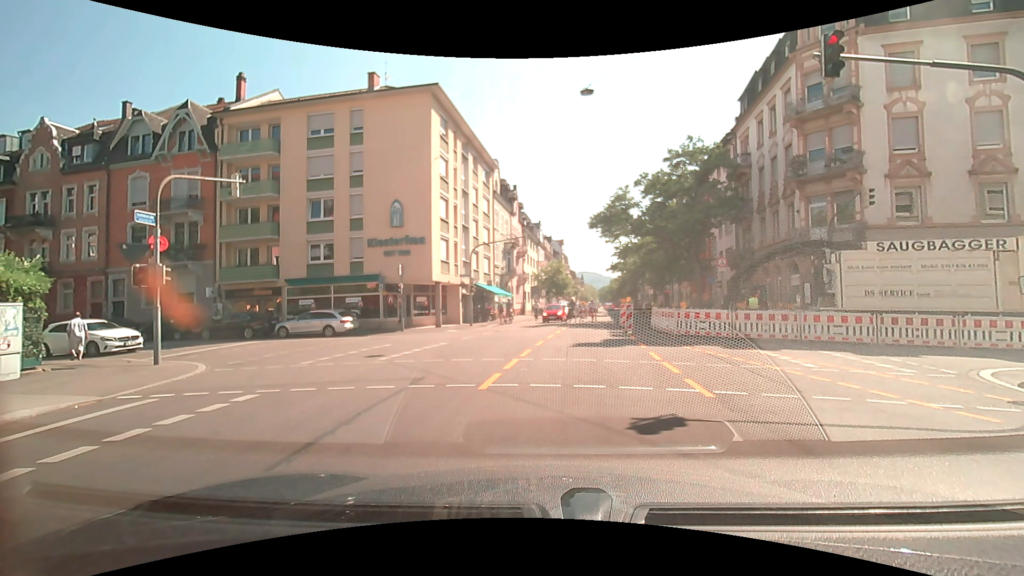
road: secondary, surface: asphalt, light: Day
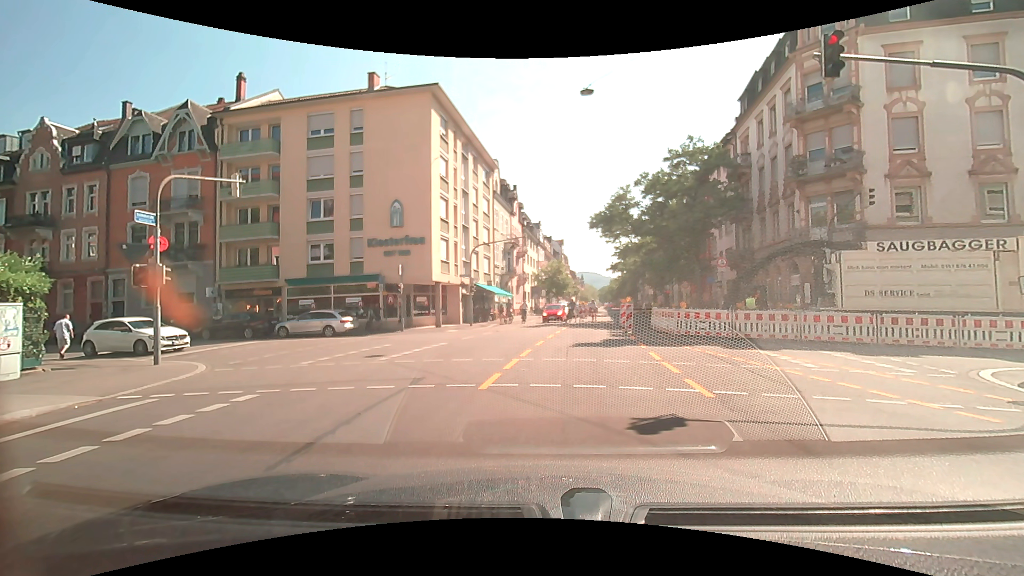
(0.0, 0.0) m; 0°
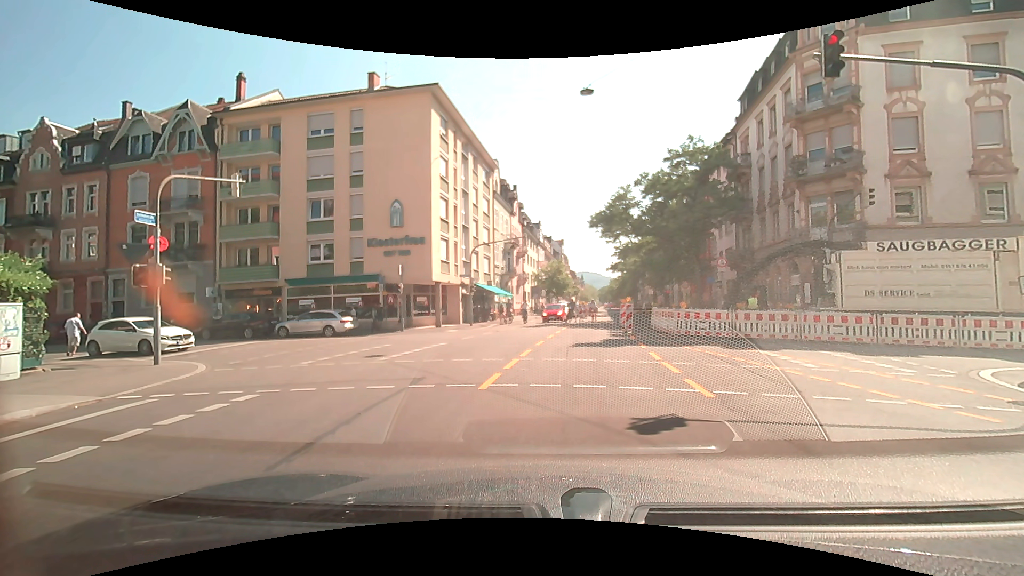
(0.0, 0.0) m; 0°
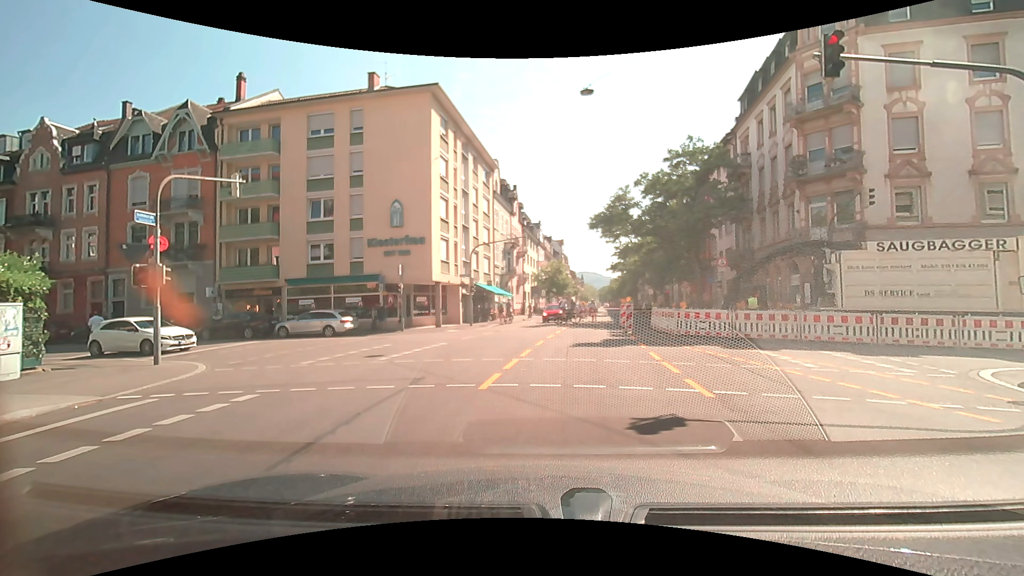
(0.0, 0.0) m; 0°
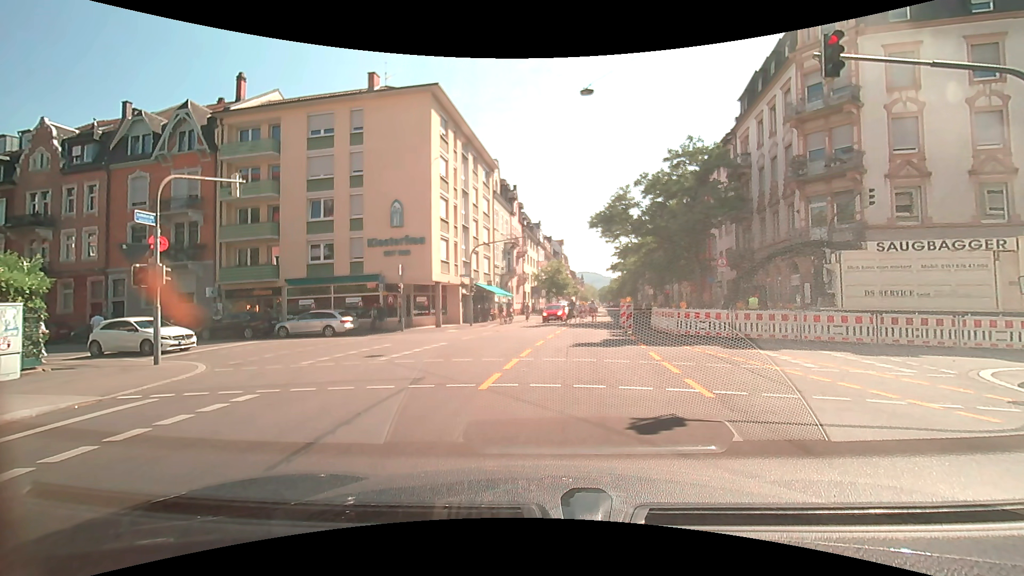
(0.0, 0.0) m; 0°
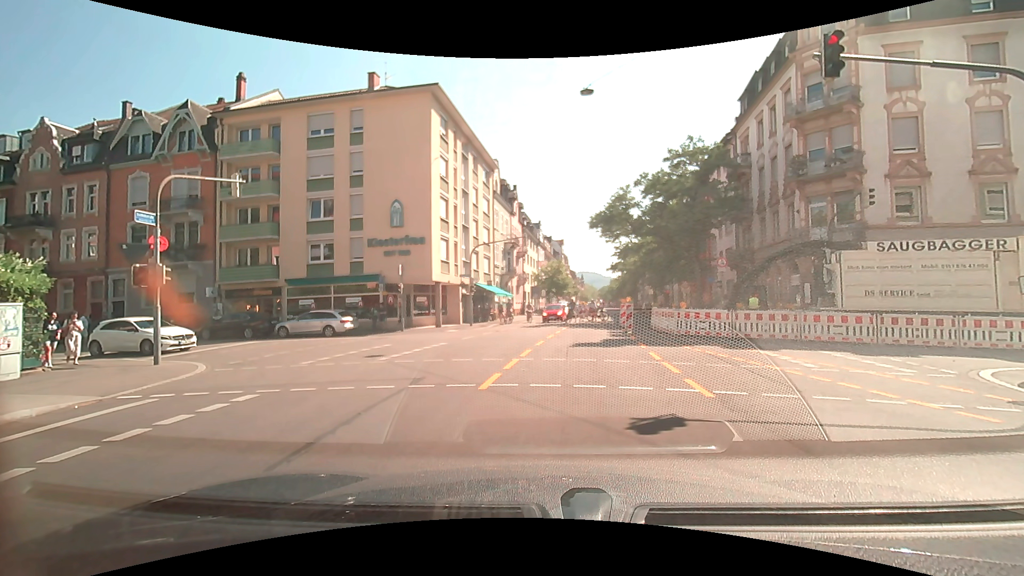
(0.0, 0.0) m; 0°
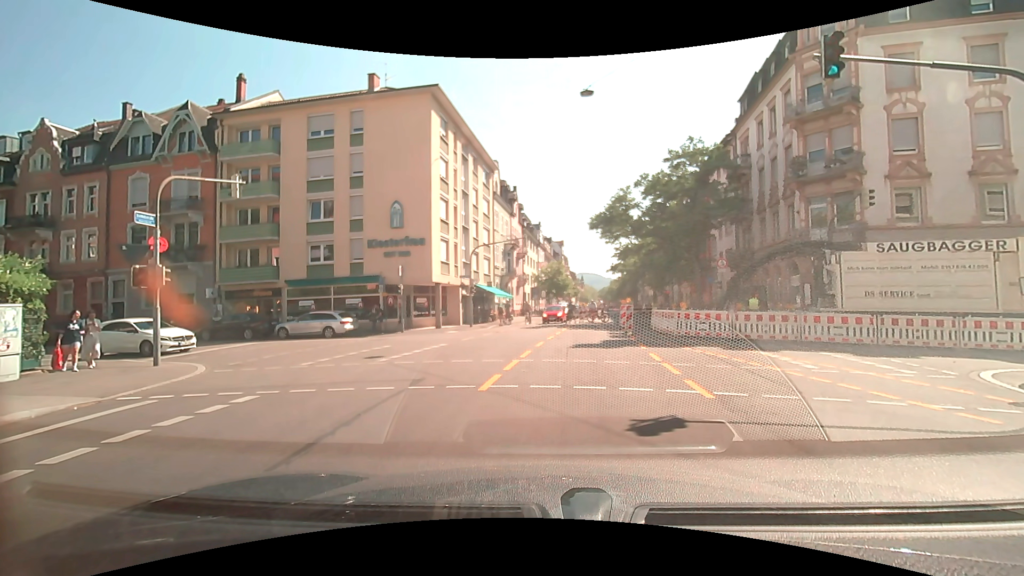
(0.0, 0.0) m; 0°
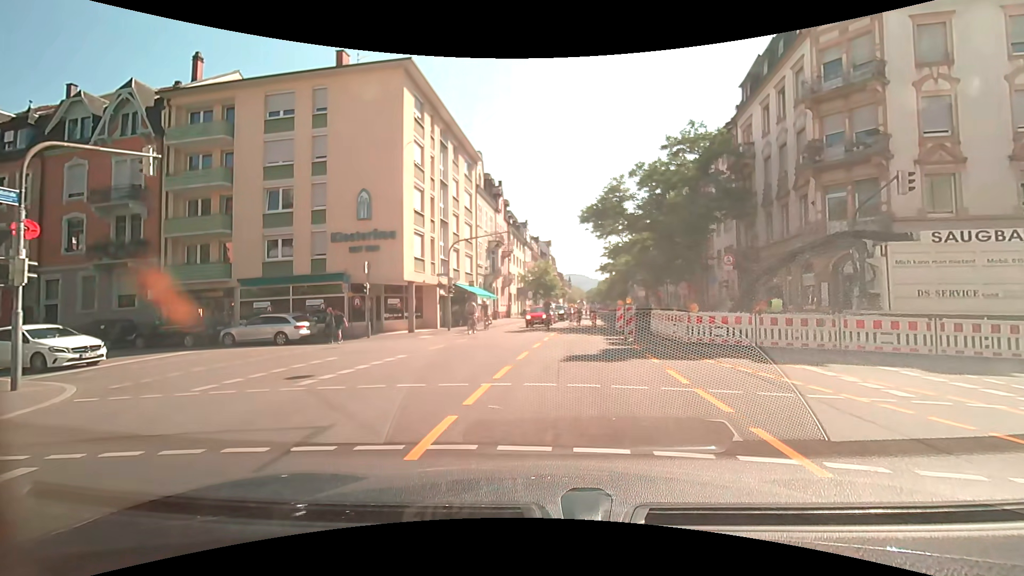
(+0.1, +3.6) m; +3°
